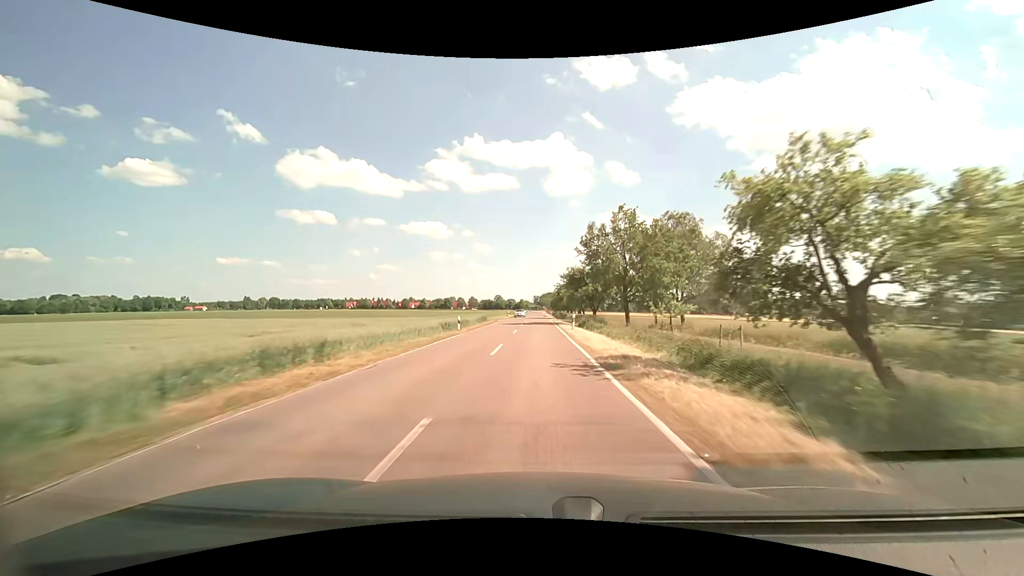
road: tertiary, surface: asphalt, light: Day
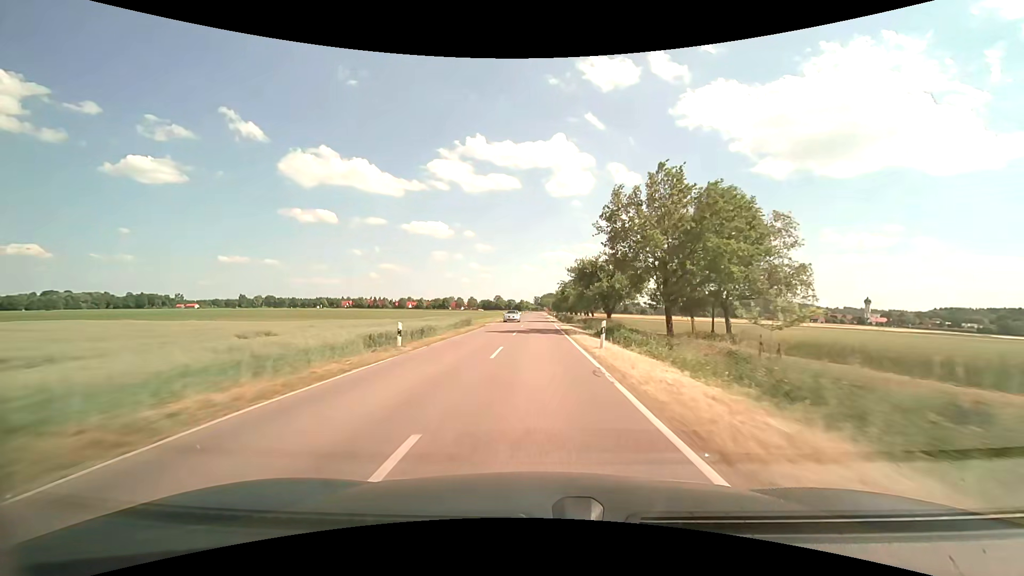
(-0.1, +13.4) m; 0°
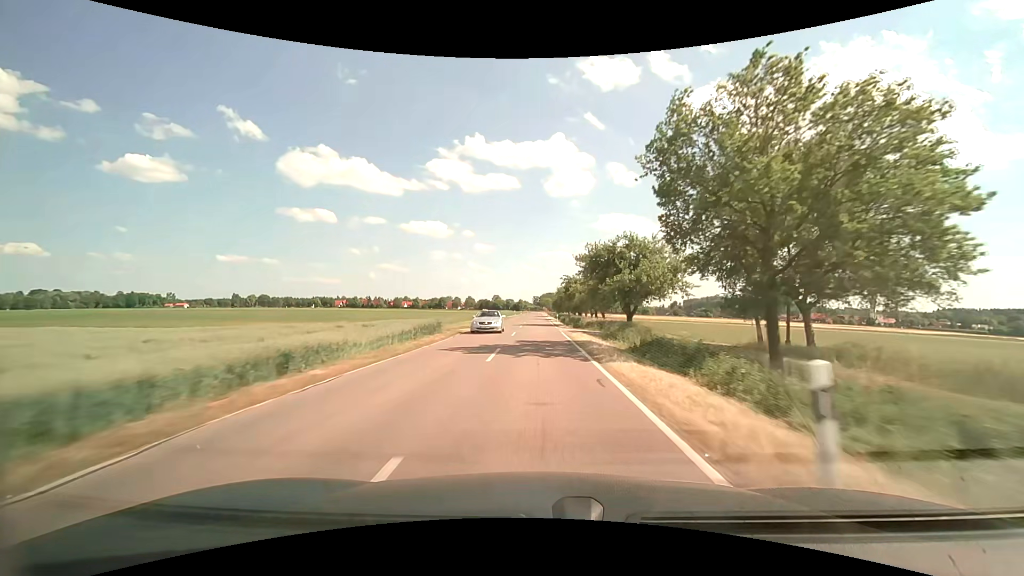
(0.0, +13.1) m; 0°
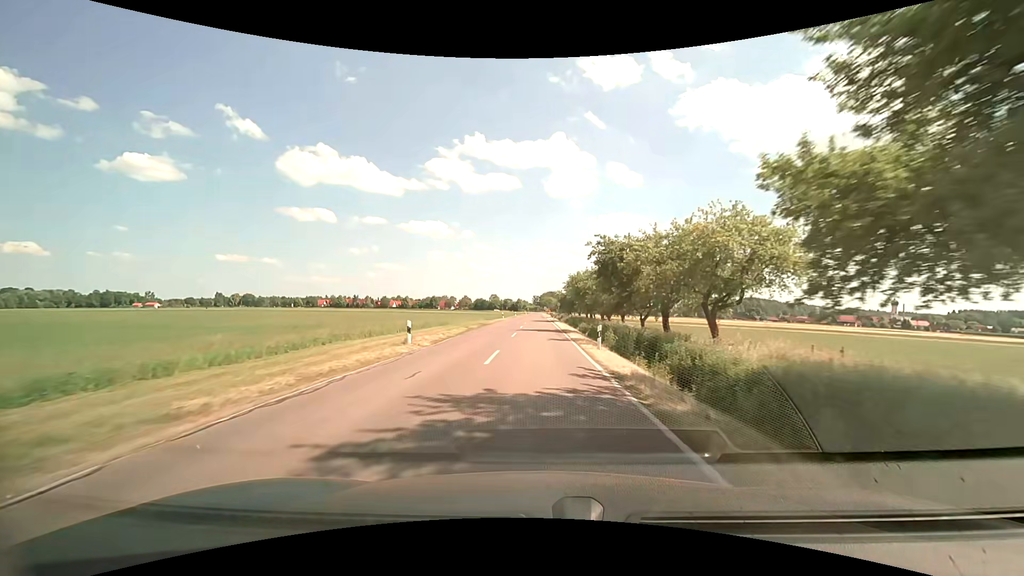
(-0.1, +37.7) m; 0°
